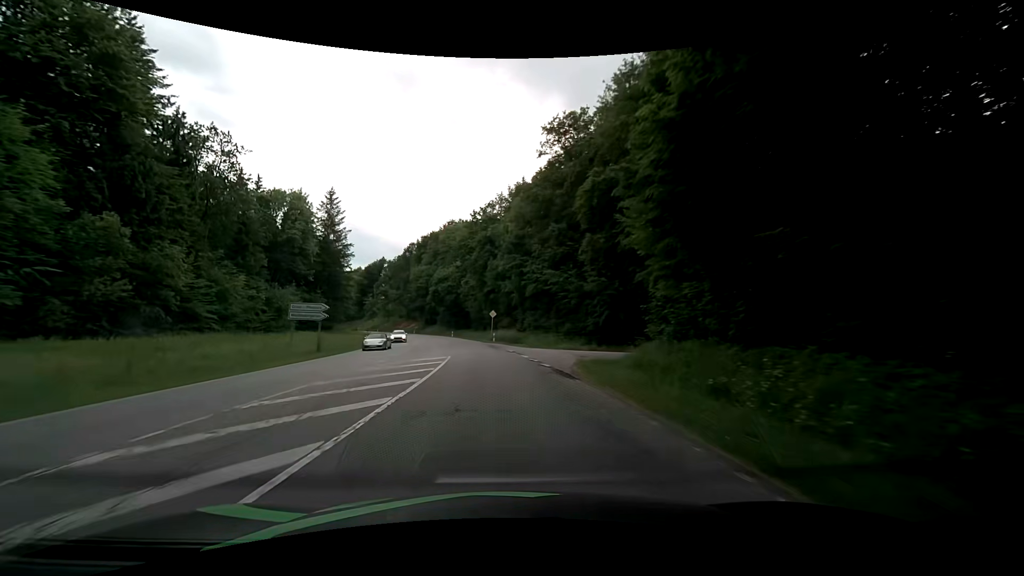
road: secondary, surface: asphalt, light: Day
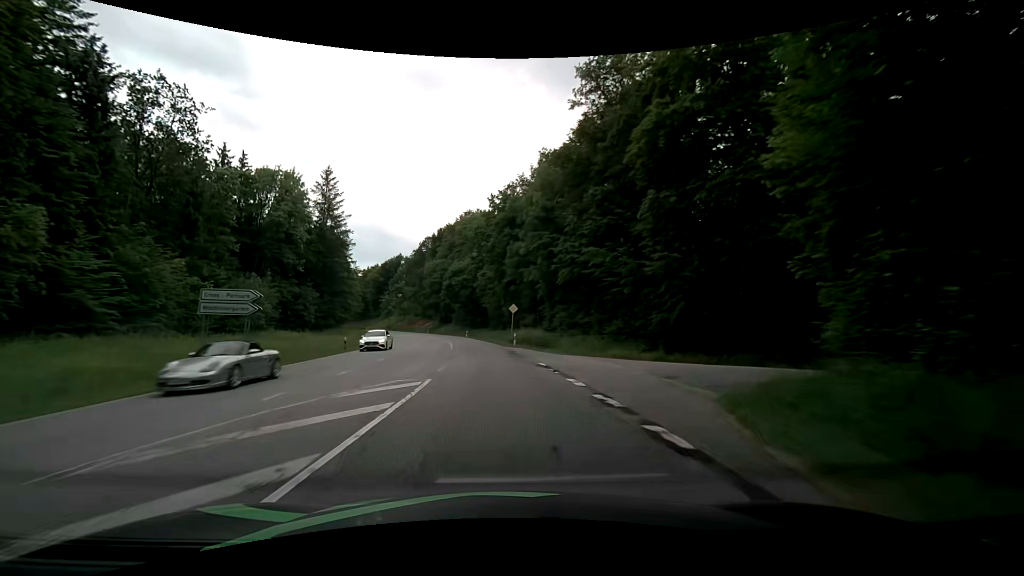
(-0.3, +12.5) m; -3°
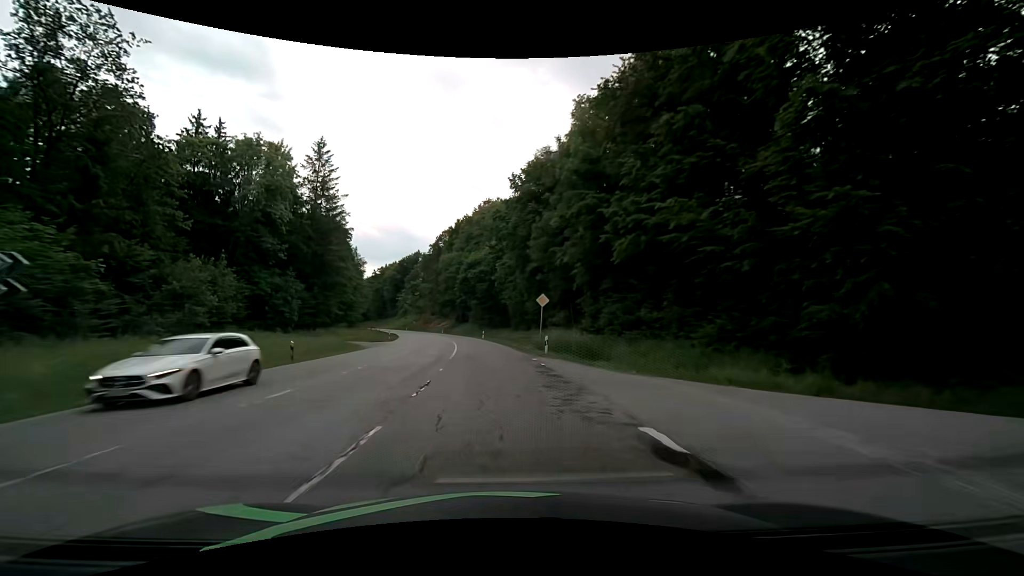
(-0.3, +12.5) m; -2°
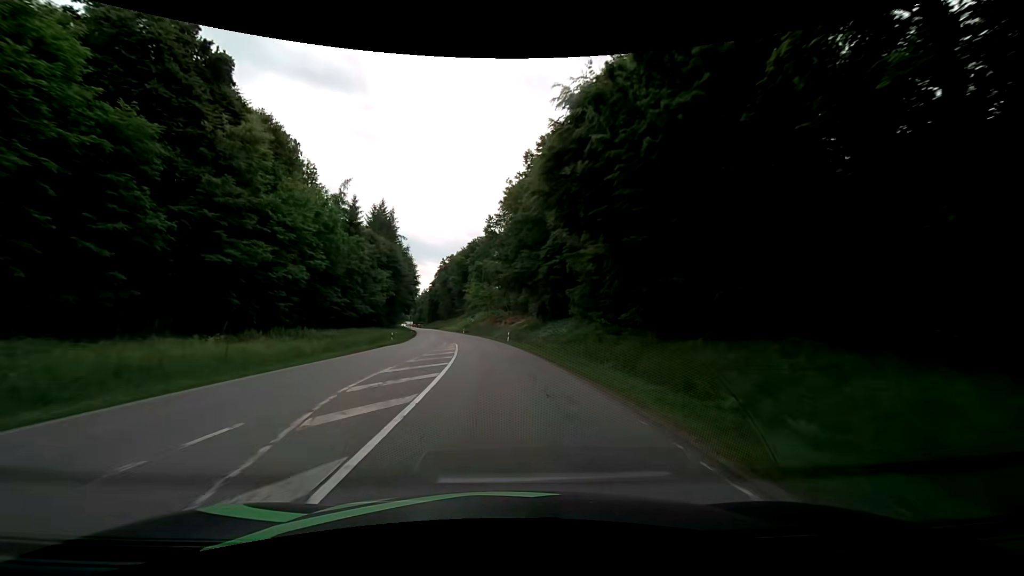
(-5.8, +62.4) m; -10°
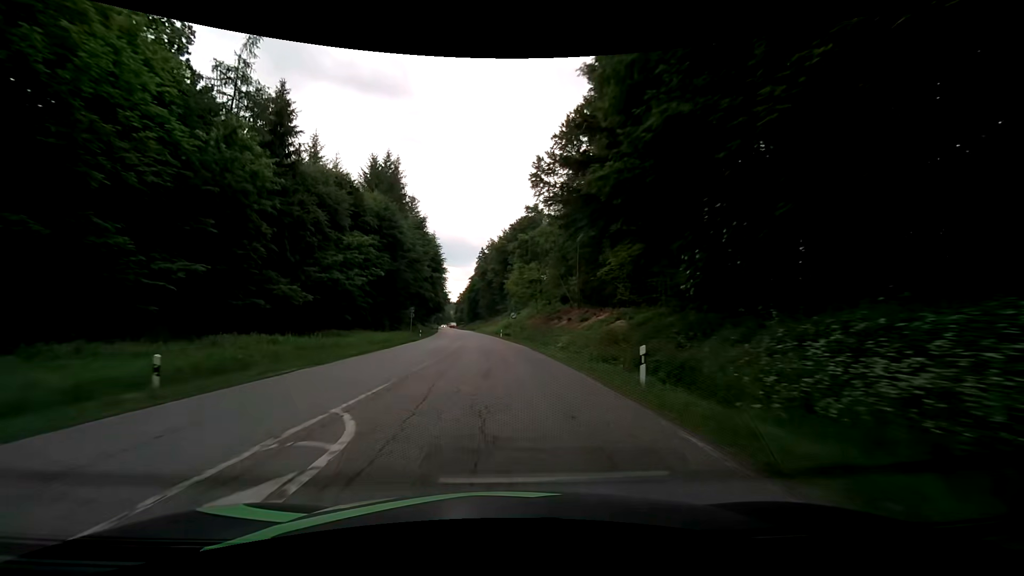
(-1.7, +37.7) m; -5°
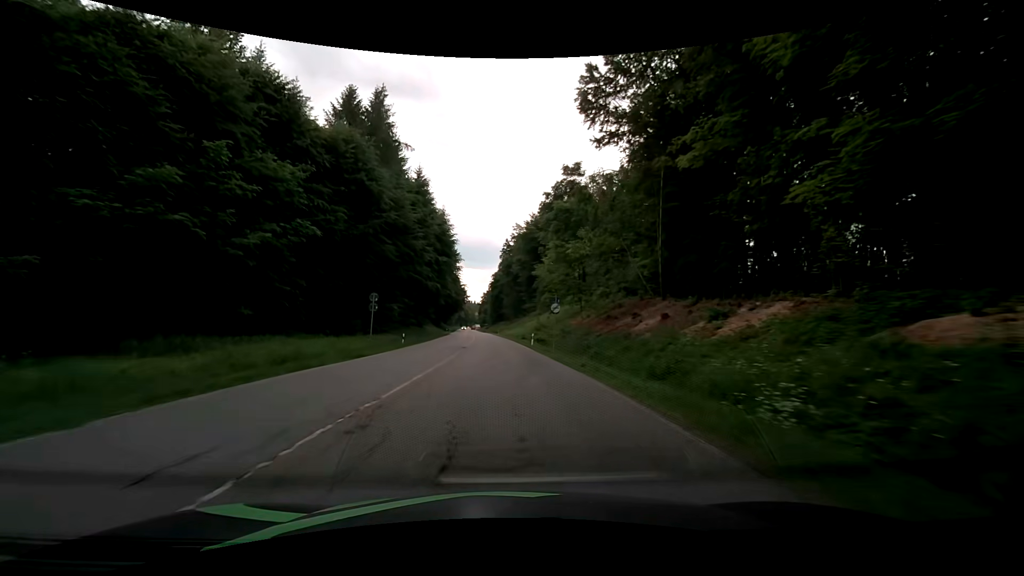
(-0.8, +25.1) m; -3°
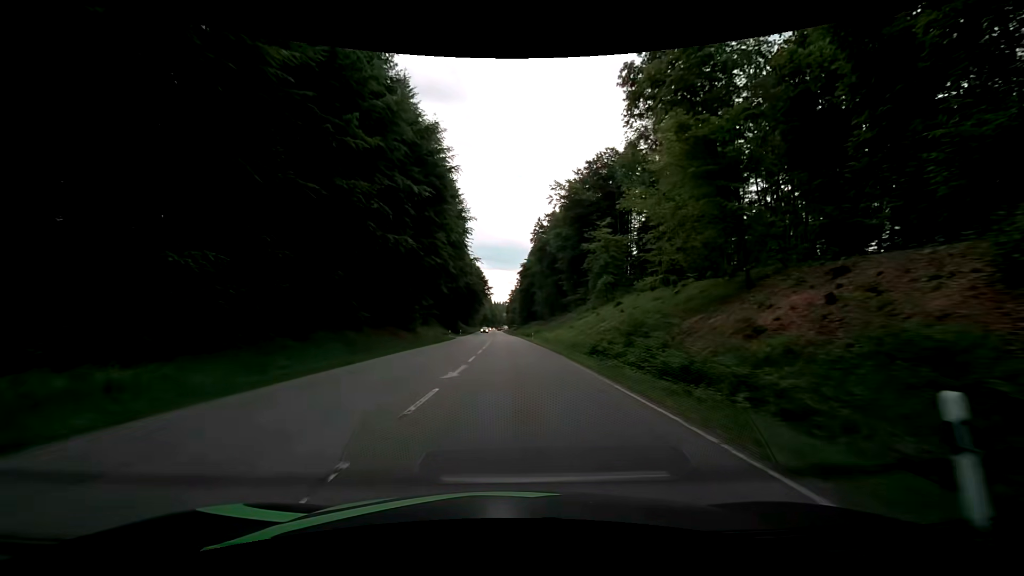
(-1.1, +37.6) m; -3°
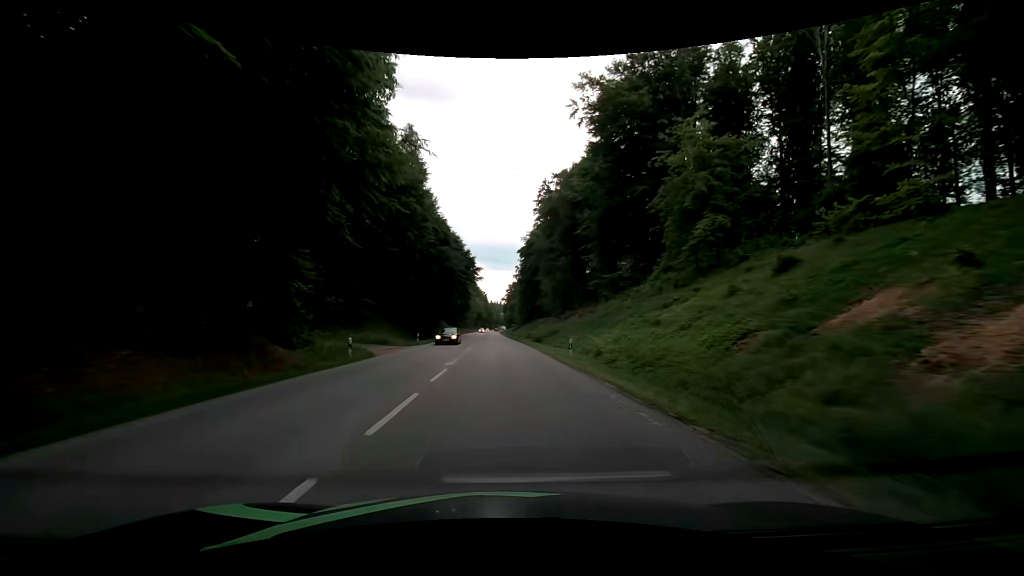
(0.0, +37.7) m; 0°
(0, +10) (0, +20) (0, +30) (-1, +40) (-1, +50) (-1, +60) (-2, +70) (-2, +80) (-2, +90) (-2, +100) m
